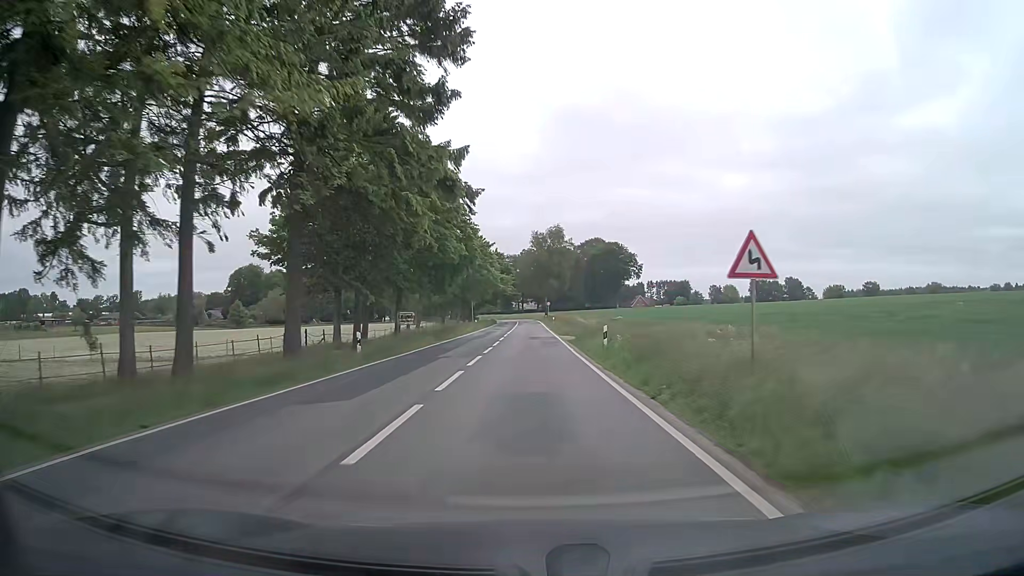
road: secondary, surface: asphalt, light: Day
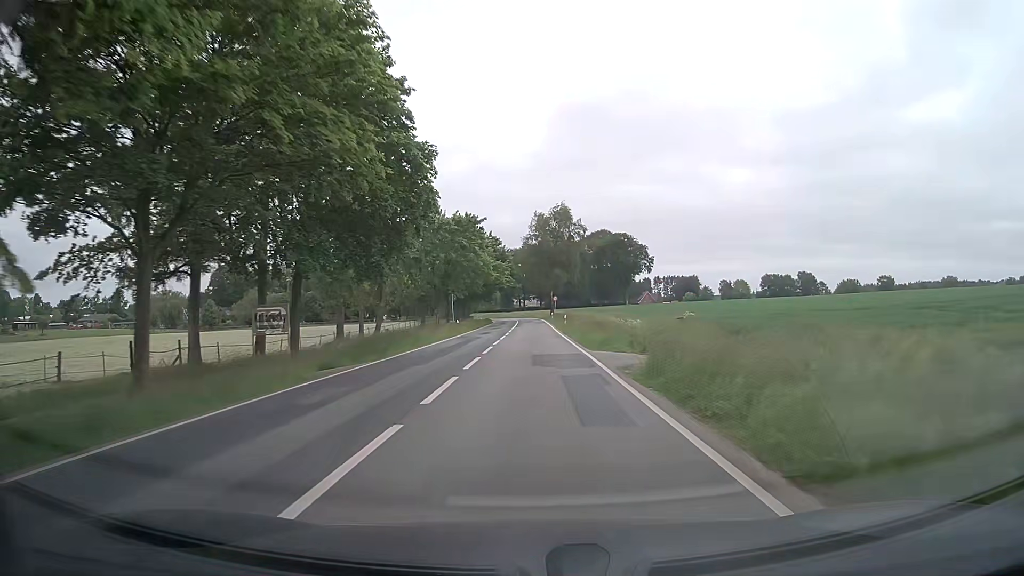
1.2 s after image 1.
(+0.1, +20.7) m; 0°
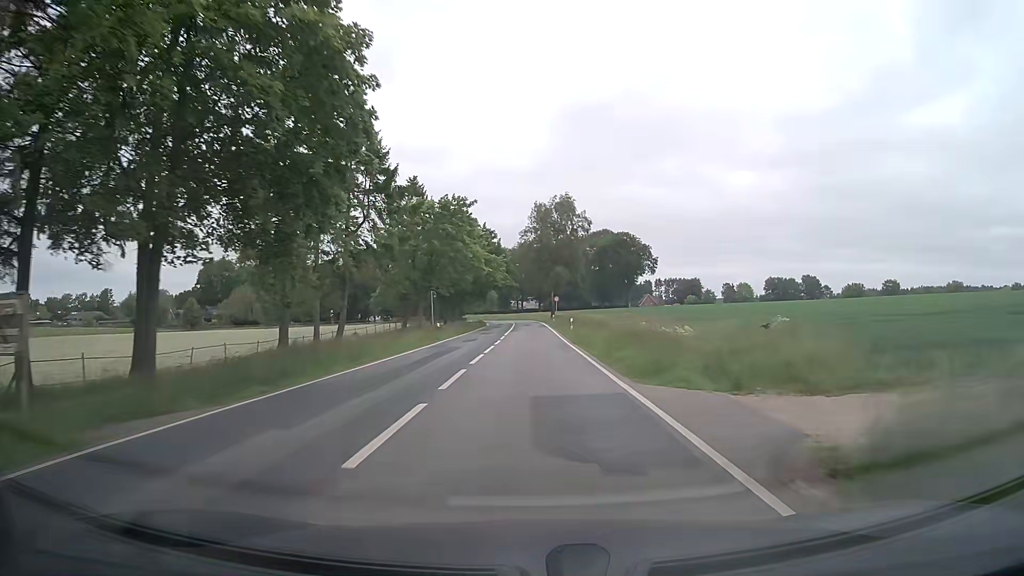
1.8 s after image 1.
(0.0, +10.4) m; 0°
